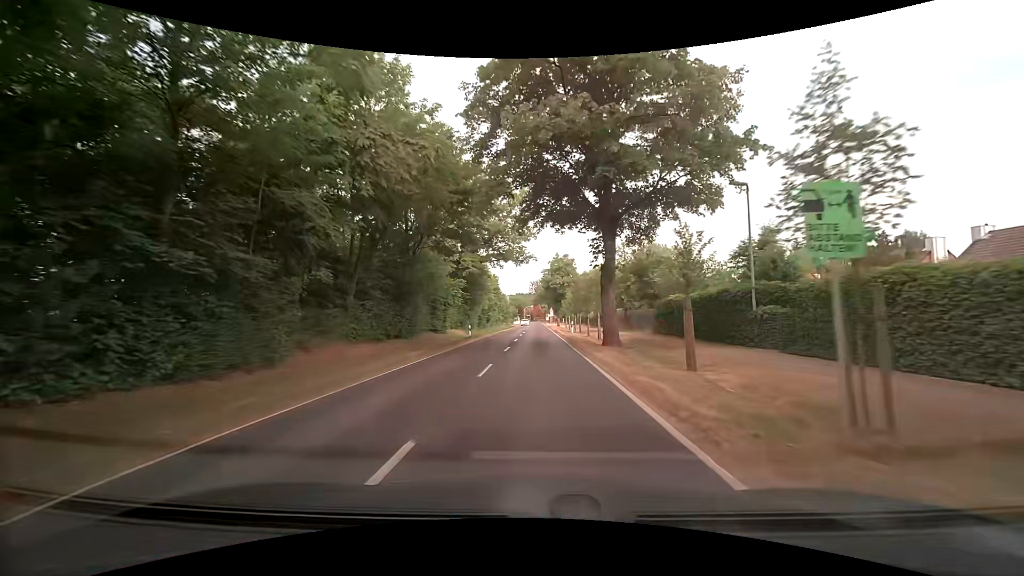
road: secondary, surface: asphalt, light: Day
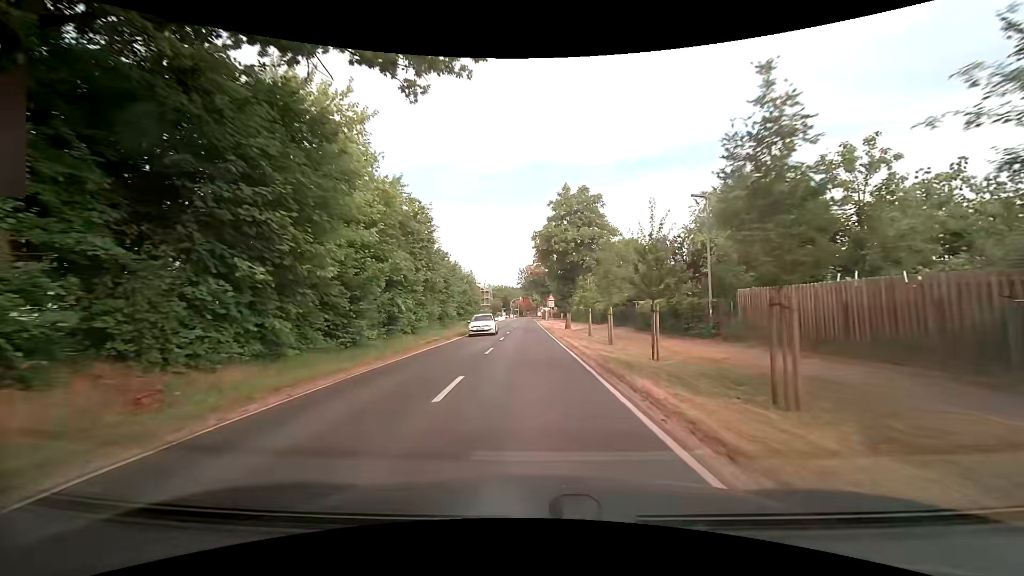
(+0.2, +39.7) m; +1°
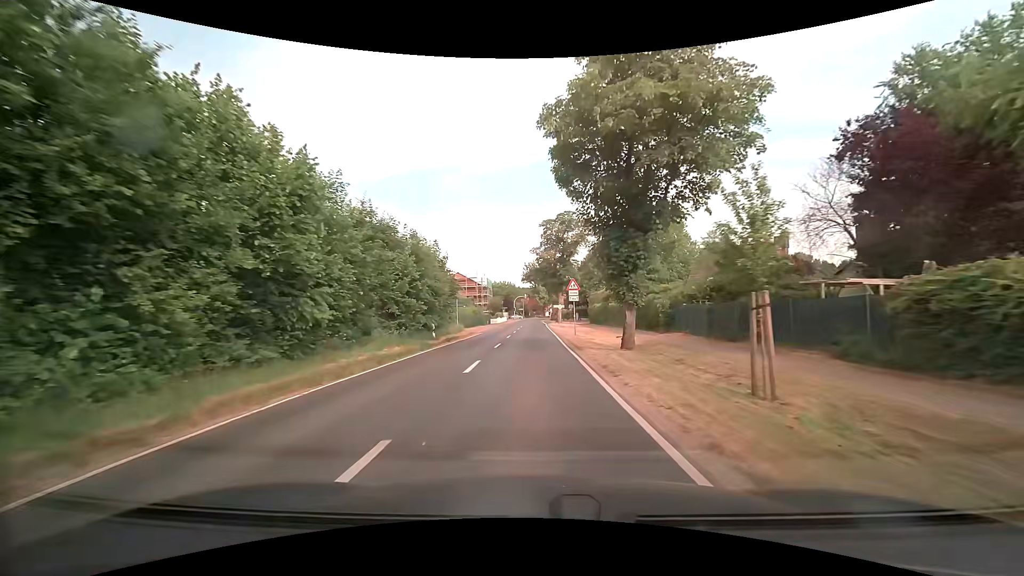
(-0.1, +23.7) m; -1°
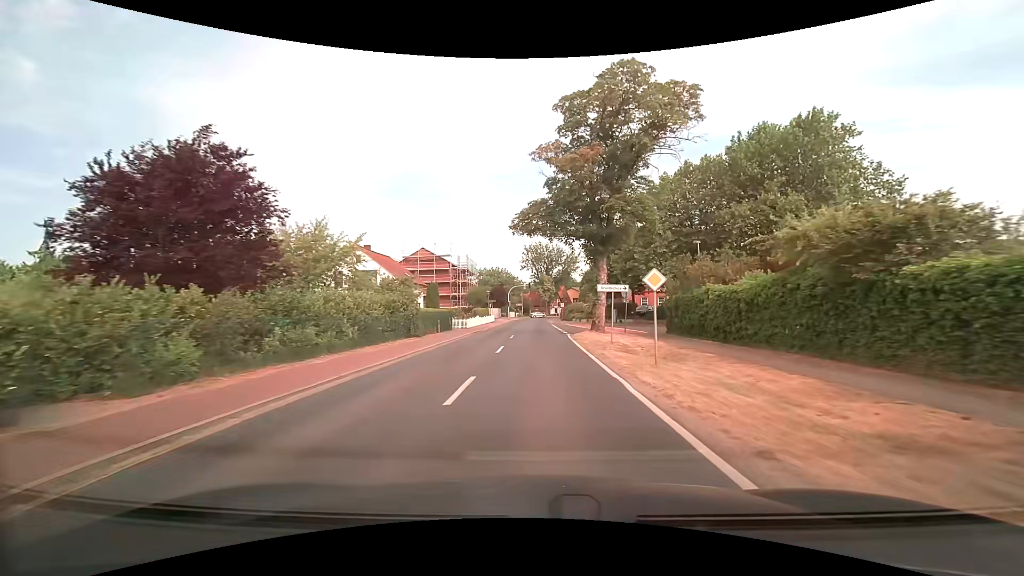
(-0.2, +39.9) m; 0°
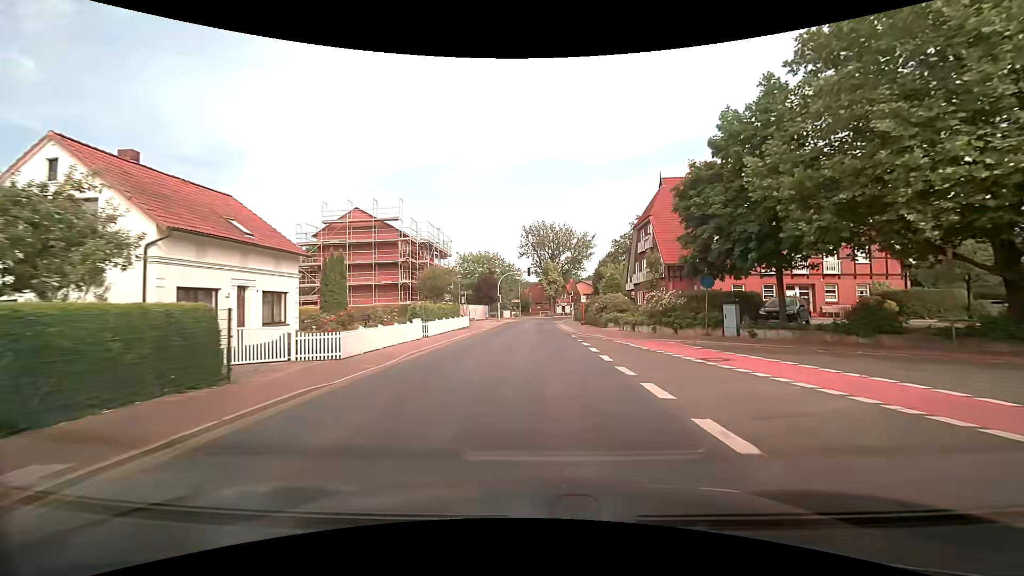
(+0.1, +30.1) m; 0°
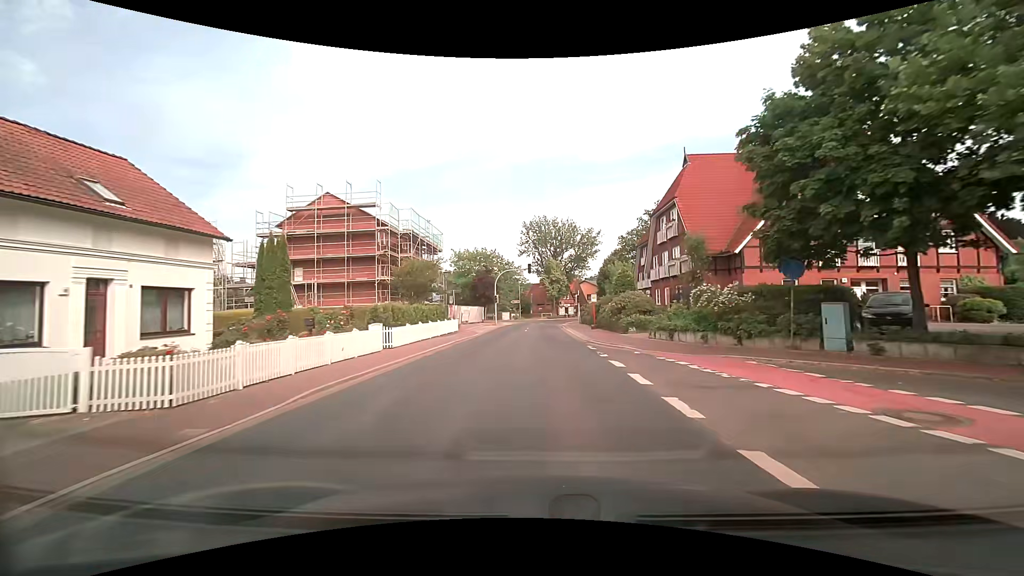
(0.0, +7.2) m; 0°
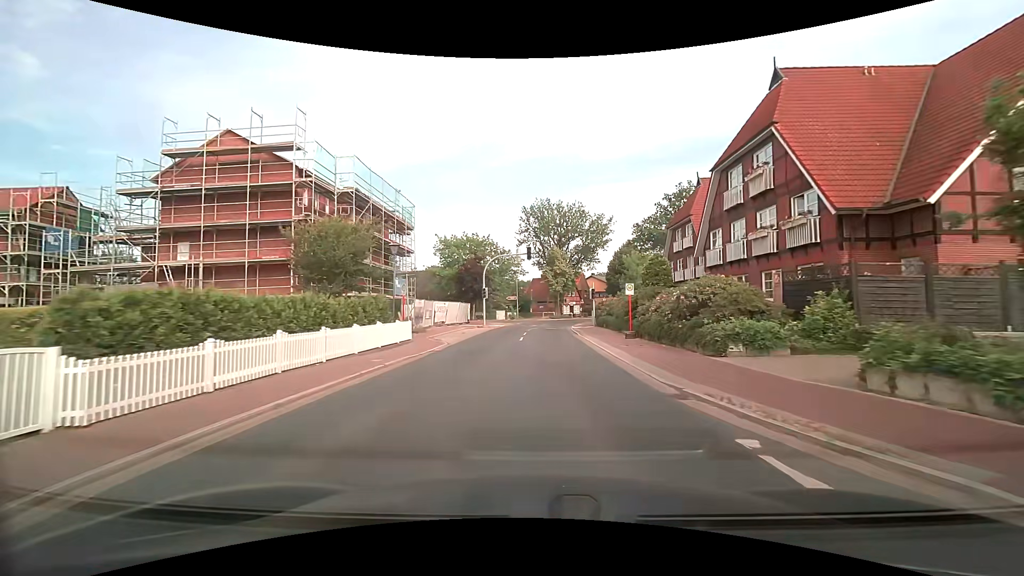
(0.0, +14.1) m; 0°
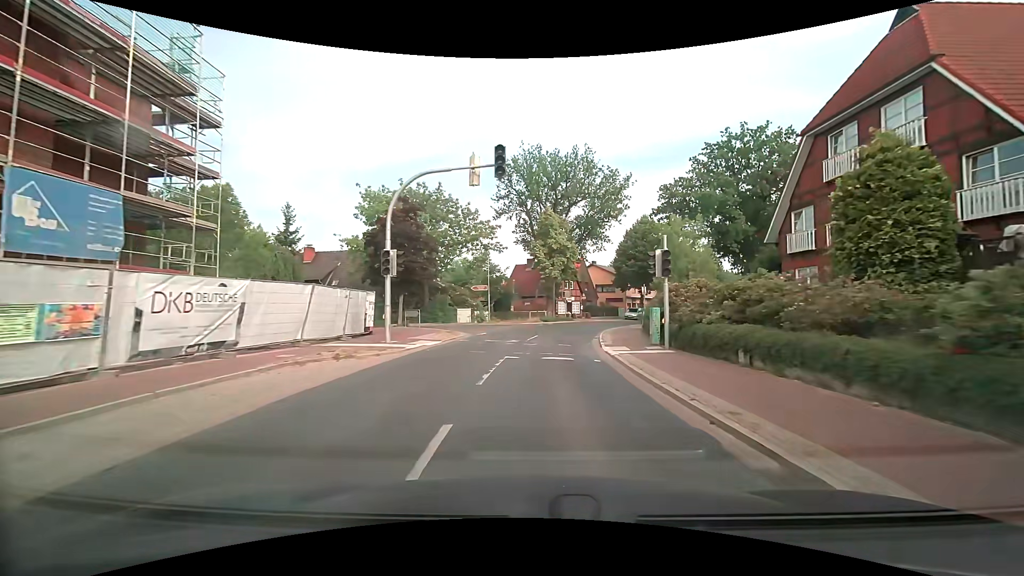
(+0.3, +26.8) m; +2°
(0, +10) (+1, +20) (+2, +30) (+4, +40) (+8, +49) (+12, +58) (+17, +67) (+21, +76) (+26, +85) (+30, +93) m
